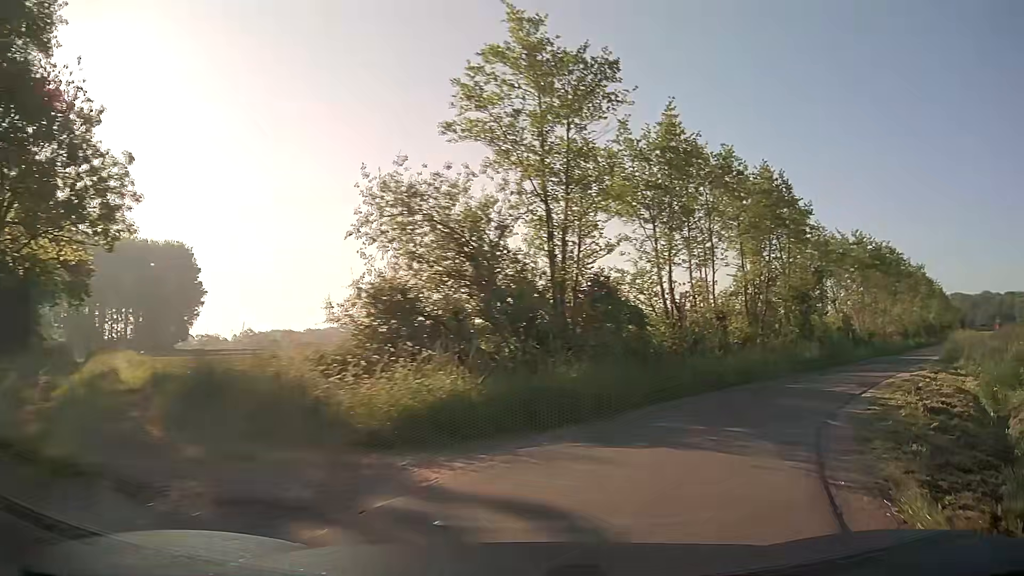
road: unclassified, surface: asphalt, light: Day
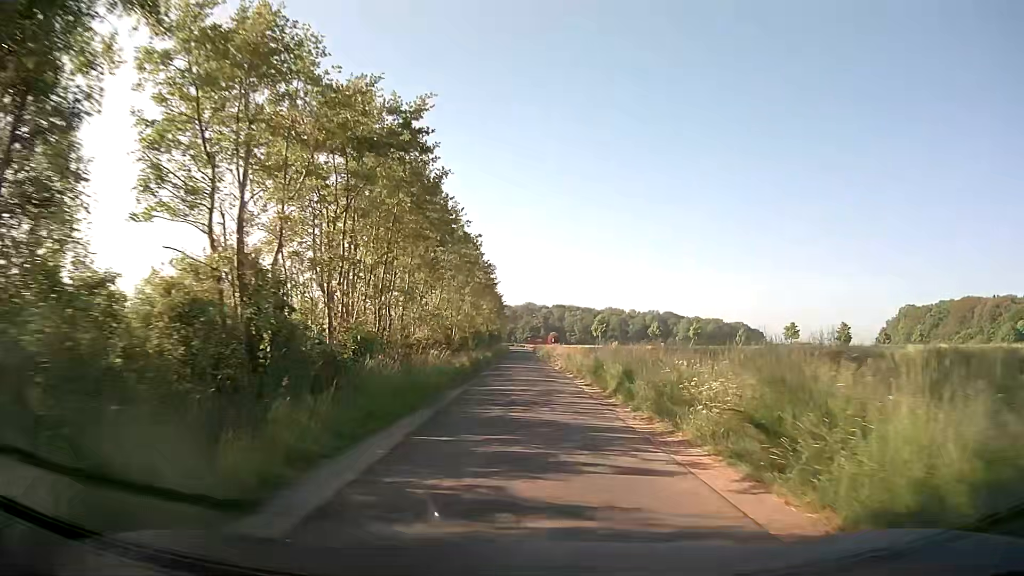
(+14.5, +27.1) m; +40°
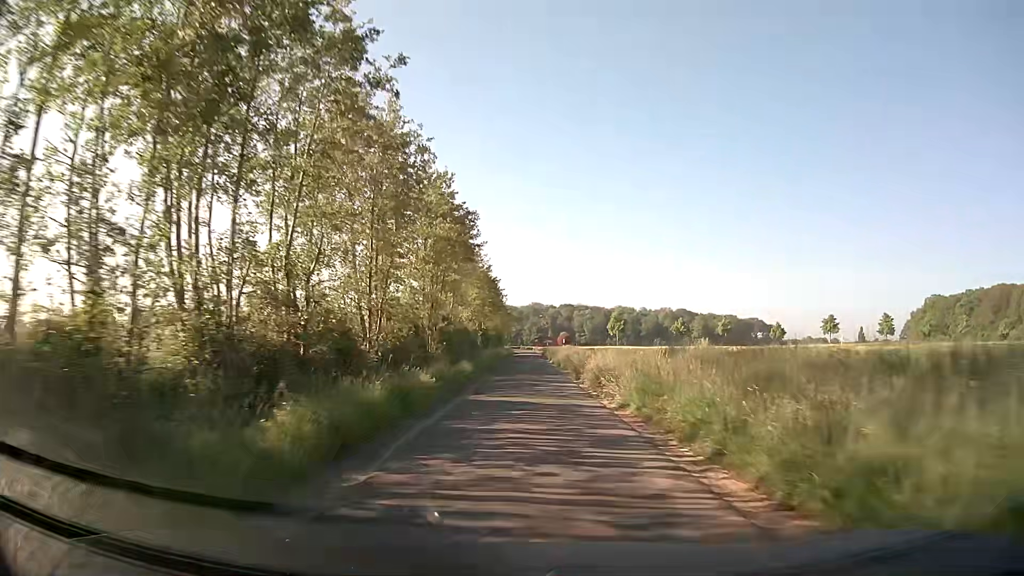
(+0.1, +24.2) m; 0°
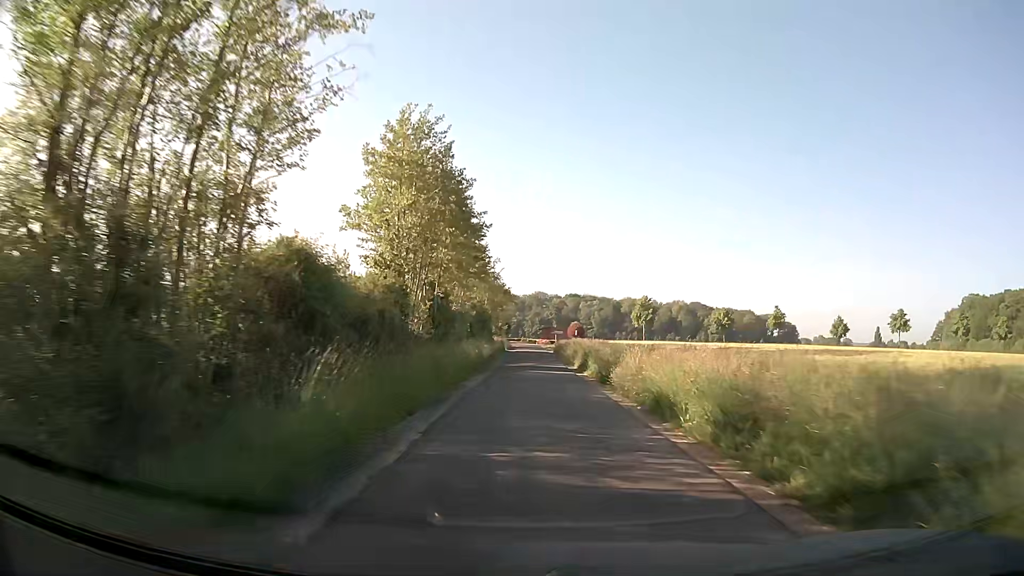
(-0.2, +36.9) m; 0°
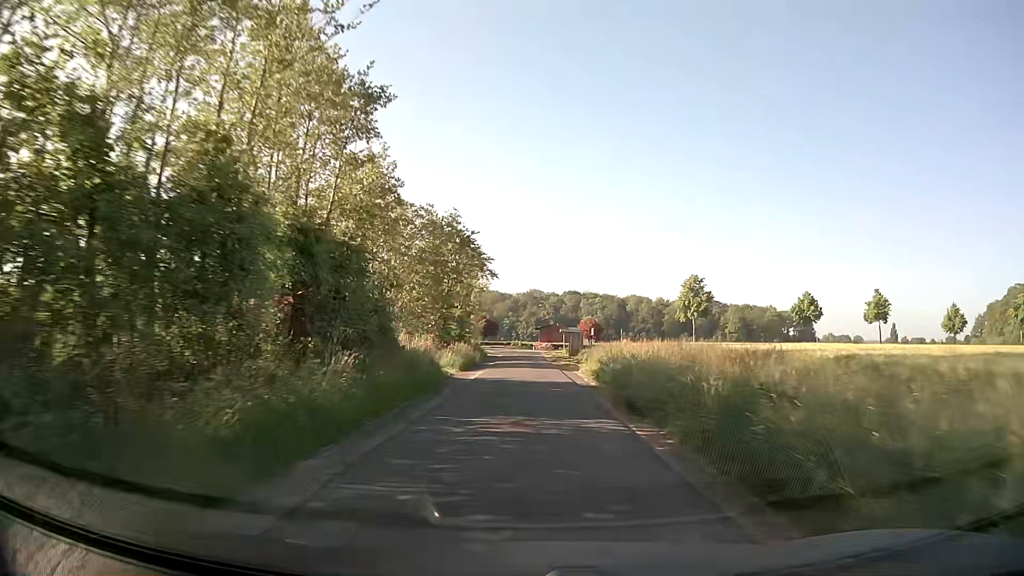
(+0.5, +46.0) m; +1°
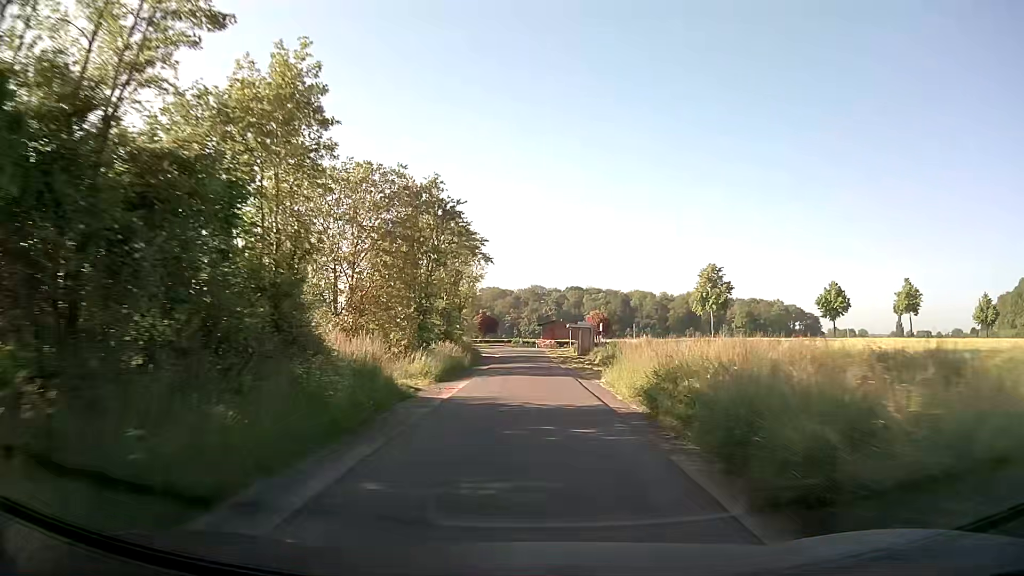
(0.0, +8.4) m; 0°
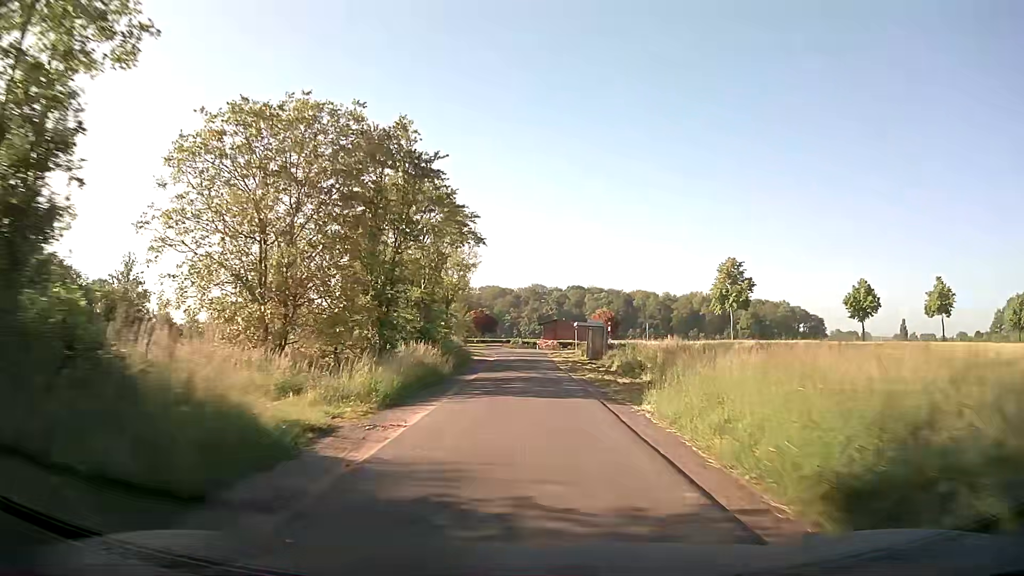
(0.0, +8.0) m; -1°
